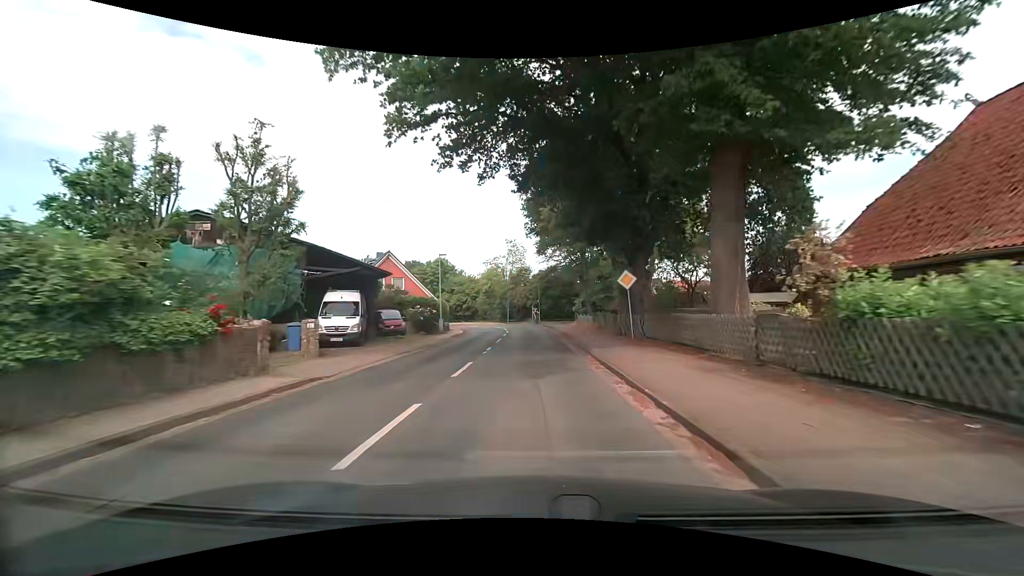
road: tertiary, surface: asphalt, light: Day
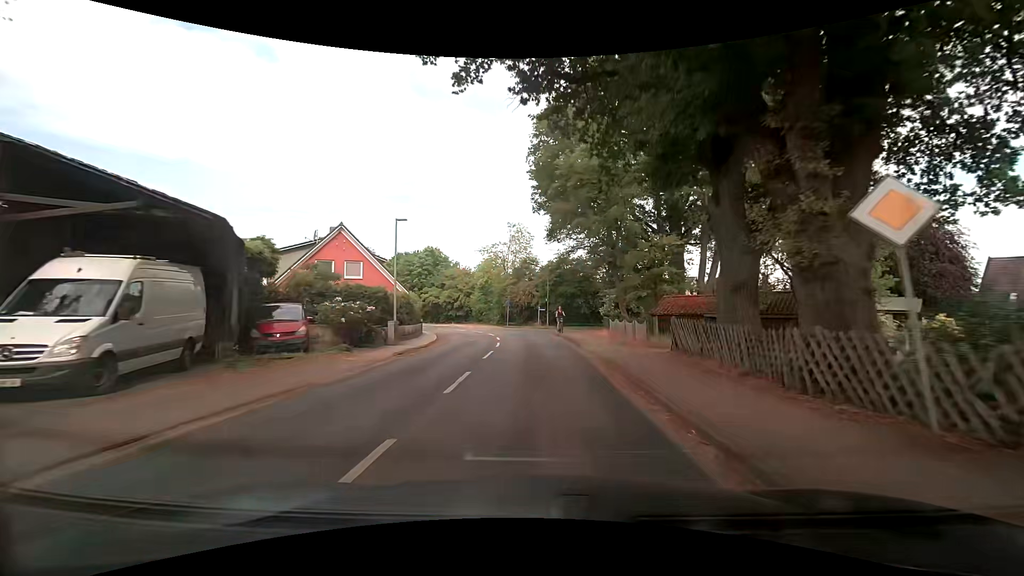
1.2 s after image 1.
(-0.2, +14.3) m; 0°
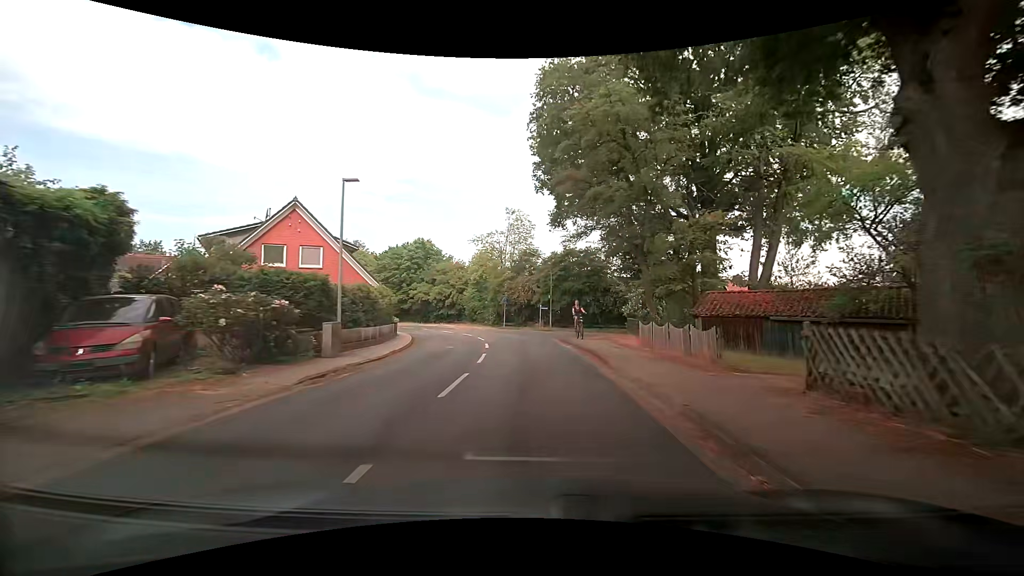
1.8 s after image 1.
(-0.1, +7.1) m; 0°
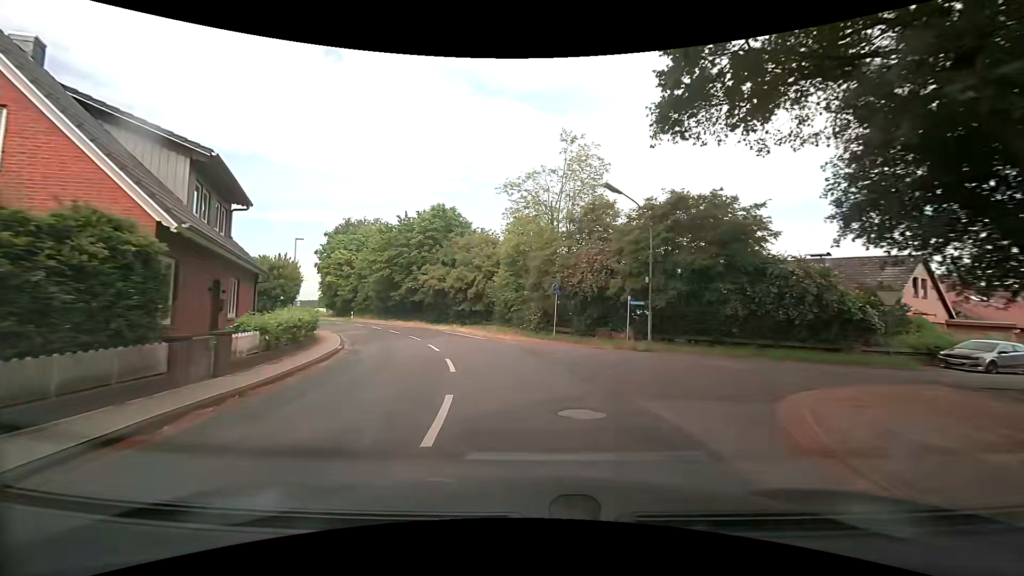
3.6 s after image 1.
(-0.7, +20.9) m; -5°
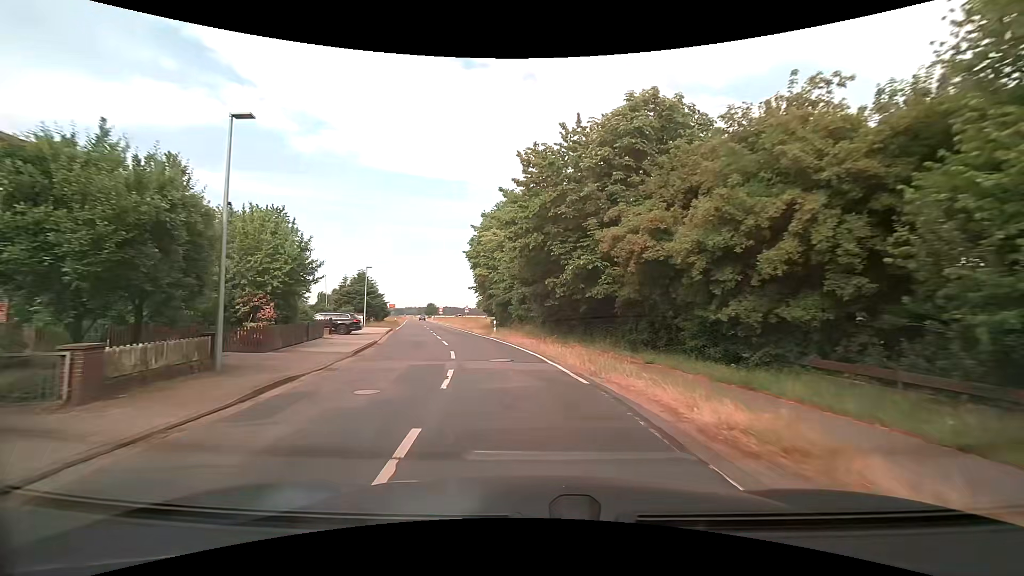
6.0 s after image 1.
(-5.1, +26.4) m; -23°
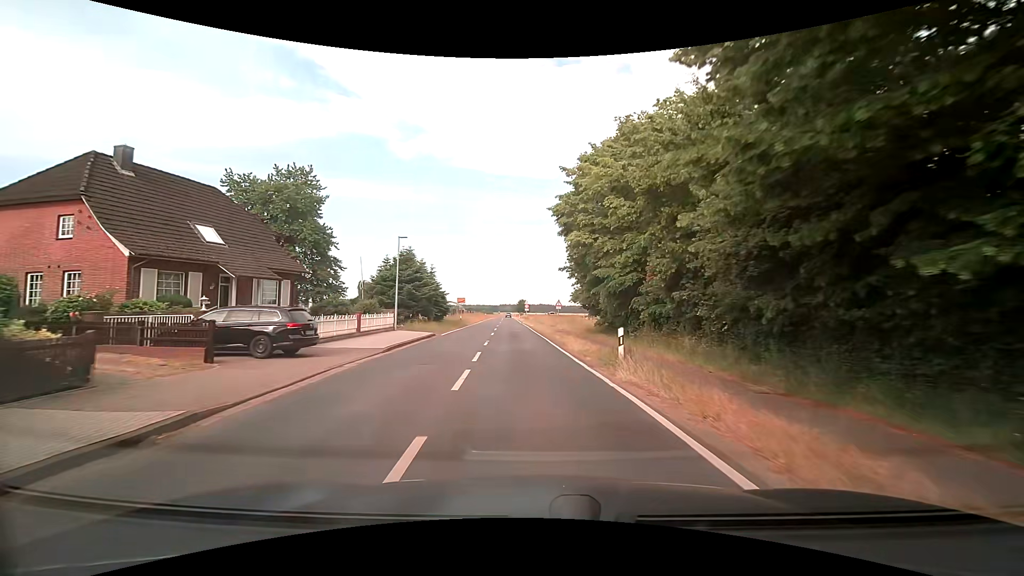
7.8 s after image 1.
(-2.1, +20.0) m; -11°
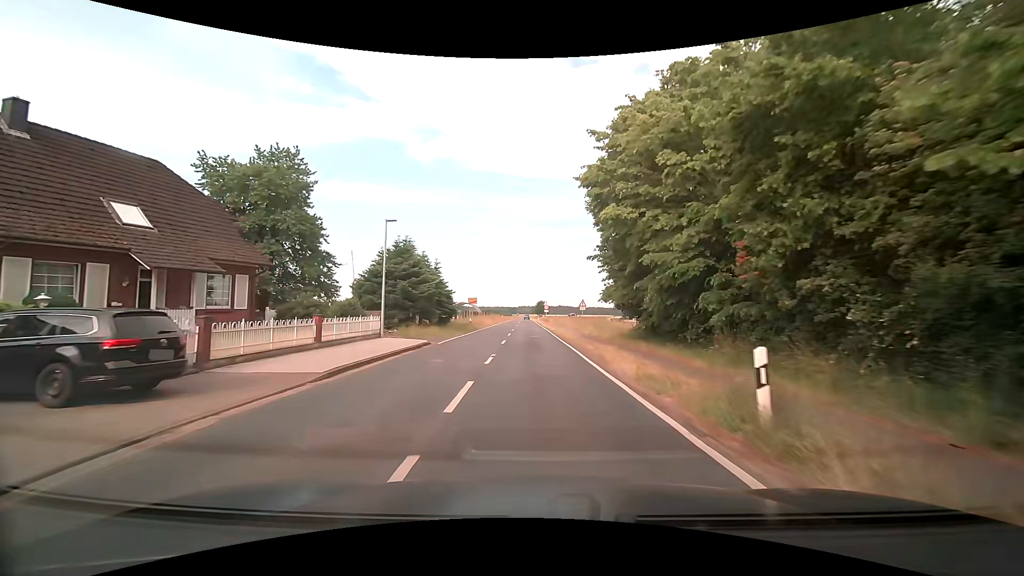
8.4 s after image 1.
(-0.2, +6.9) m; -2°
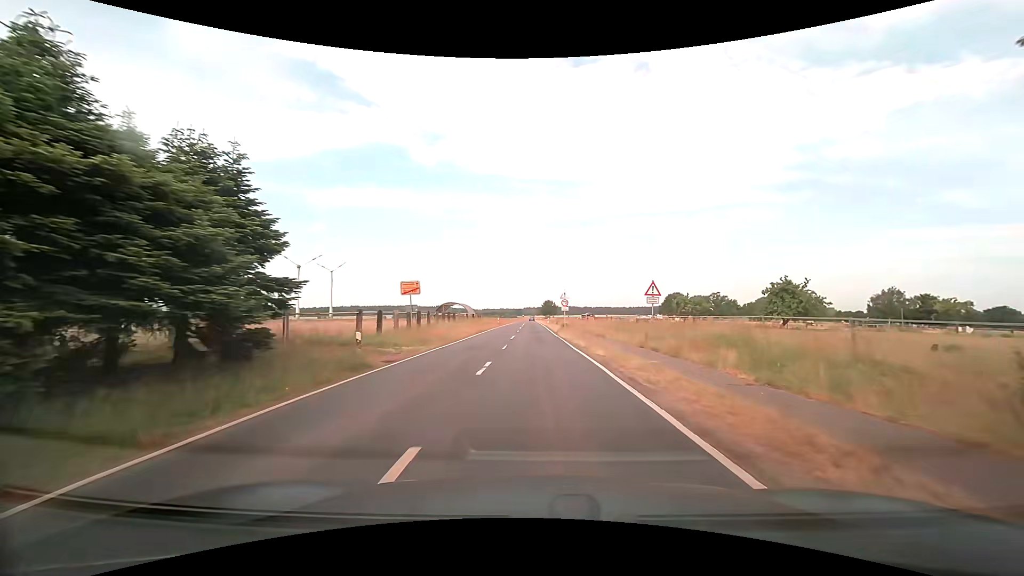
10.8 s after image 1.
(-0.4, +29.6) m; -1°
(0, +10) (0, +20) (0, +30) (0, +40) (0, +50) (0, +60) (0, +70) (0, +80) (0, +90) (0, +100) m
